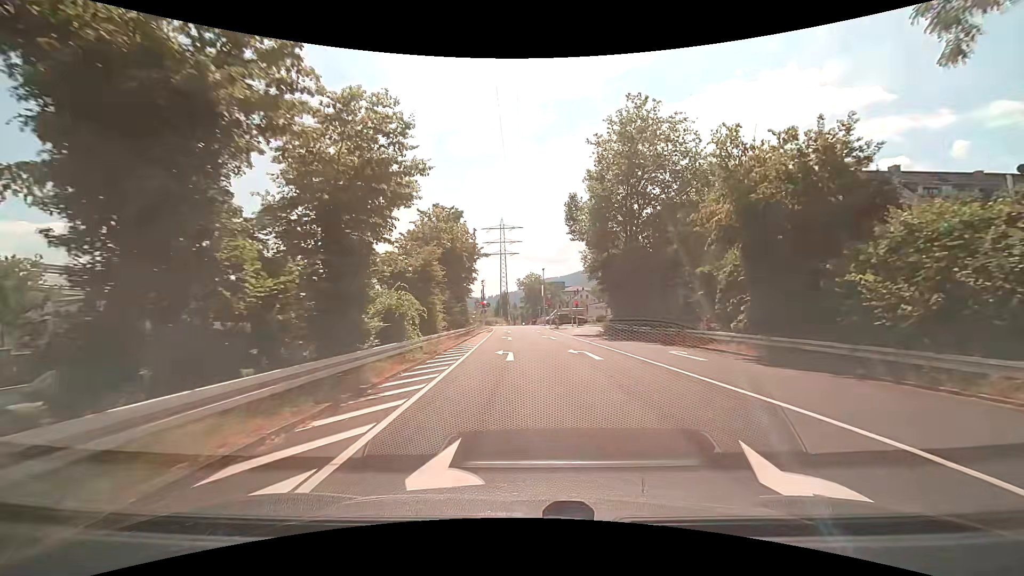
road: trunk_link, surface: asphalt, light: Day
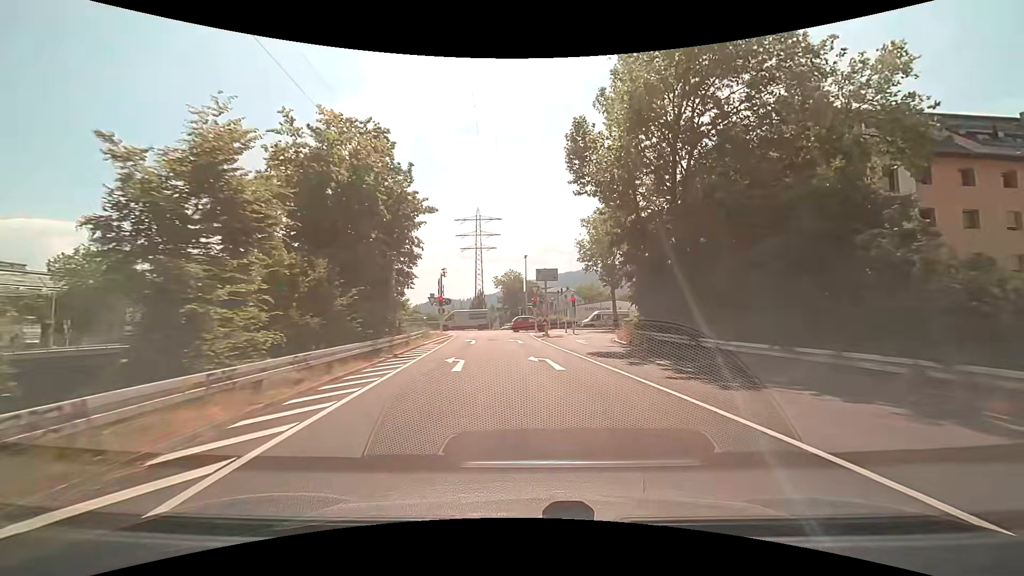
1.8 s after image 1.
(+0.1, +17.5) m; +2°
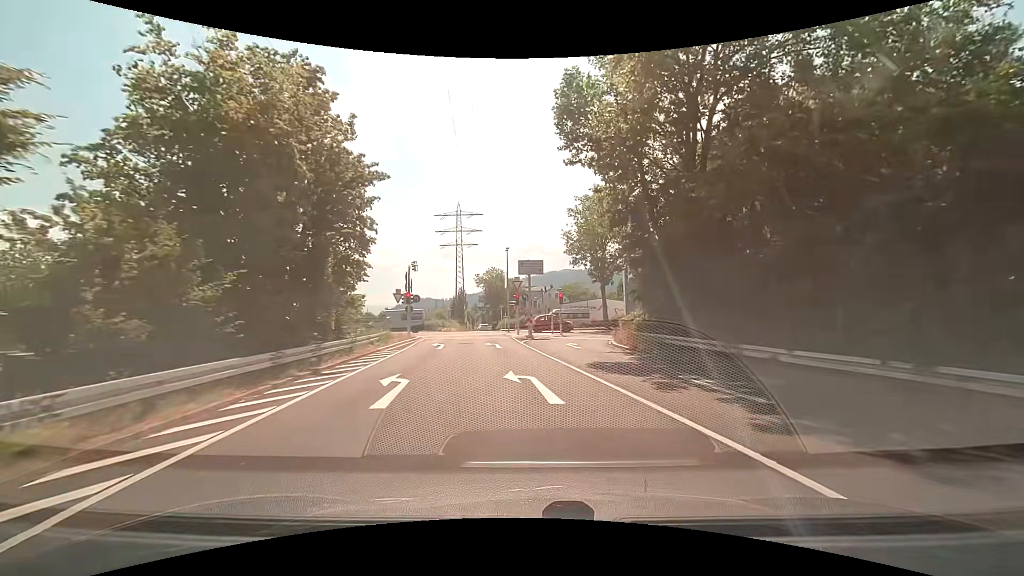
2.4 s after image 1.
(+0.1, +5.4) m; +1°
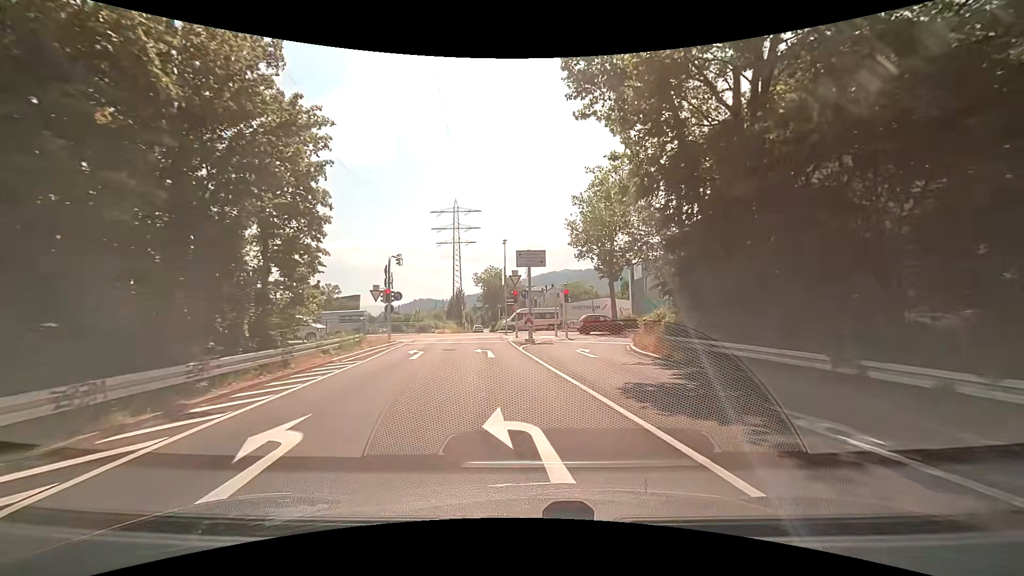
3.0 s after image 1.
(+0.1, +5.2) m; +1°
